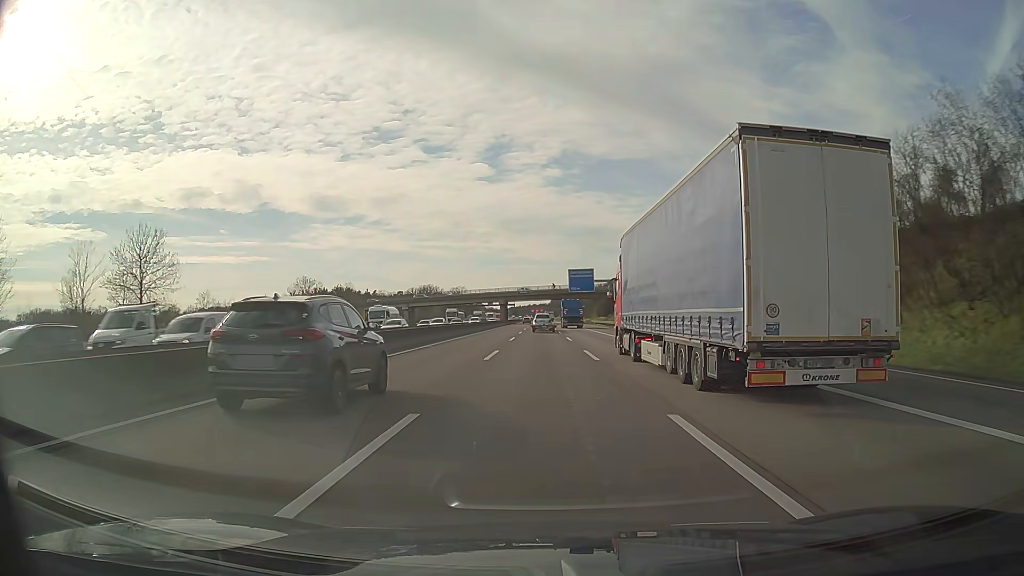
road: motorway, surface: asphalt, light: Day
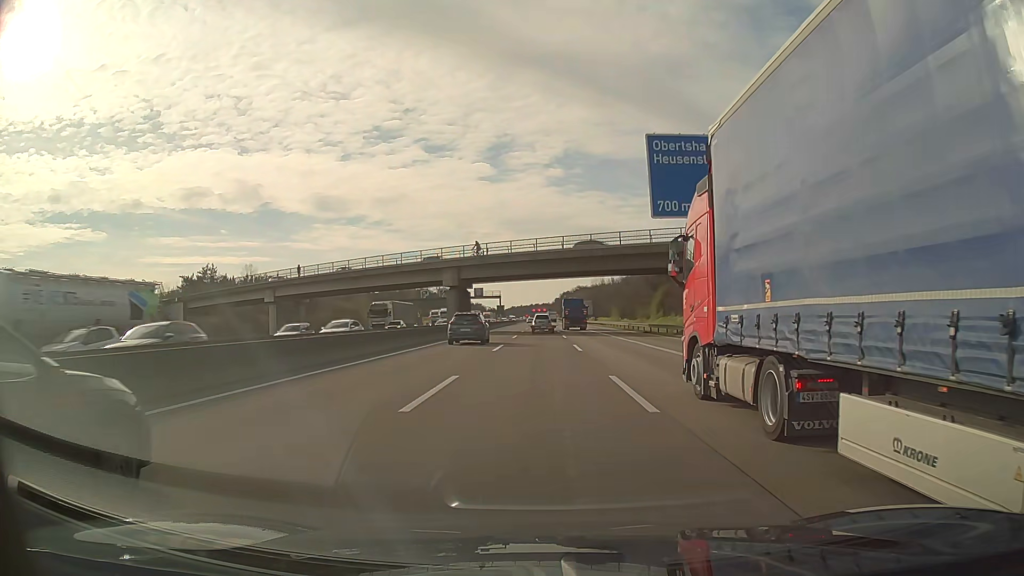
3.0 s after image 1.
(0.0, +84.0) m; 0°
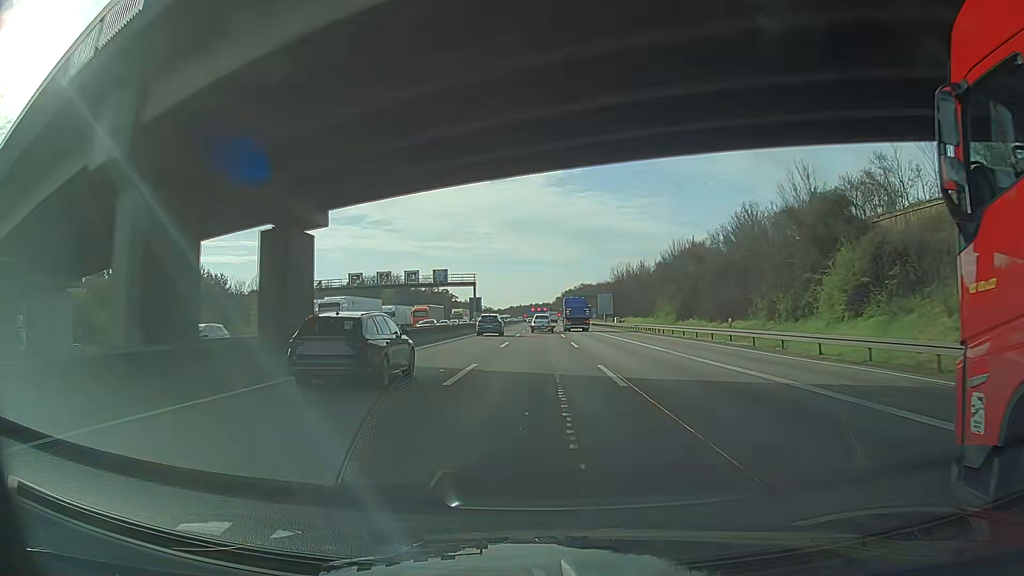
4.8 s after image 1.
(-0.3, +50.3) m; 0°
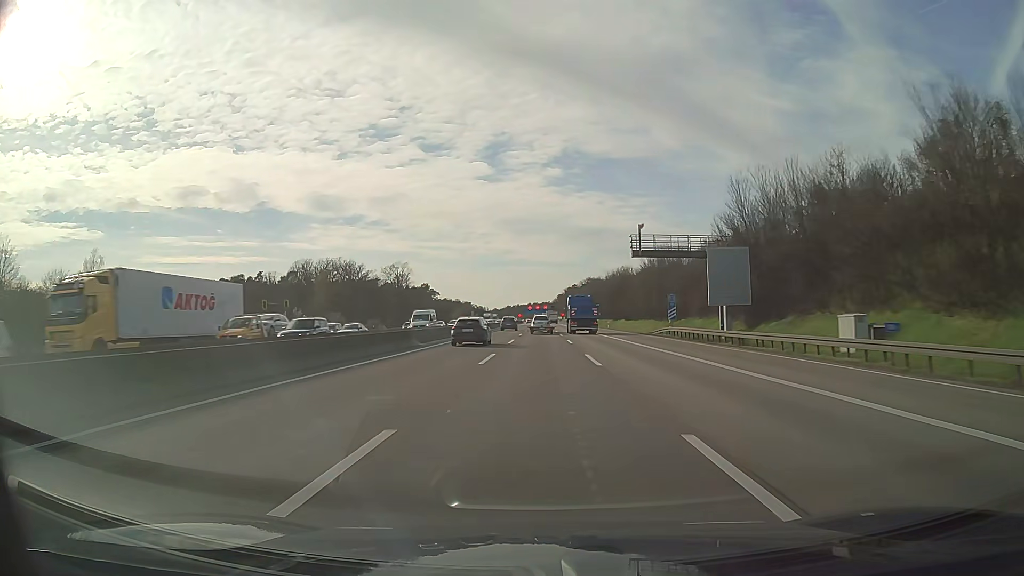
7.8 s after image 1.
(+0.2, +83.5) m; 0°
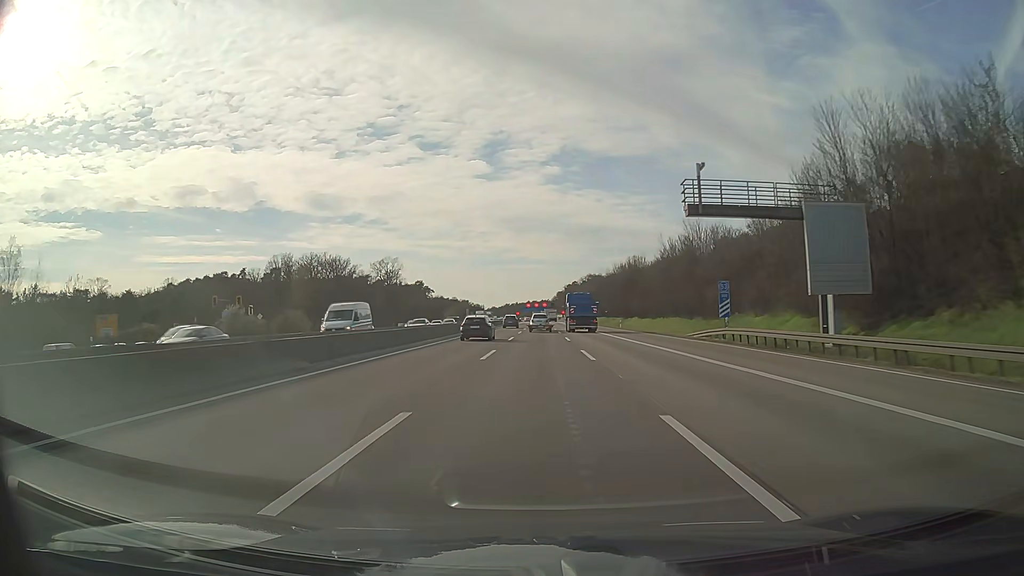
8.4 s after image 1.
(0.0, +16.7) m; 0°
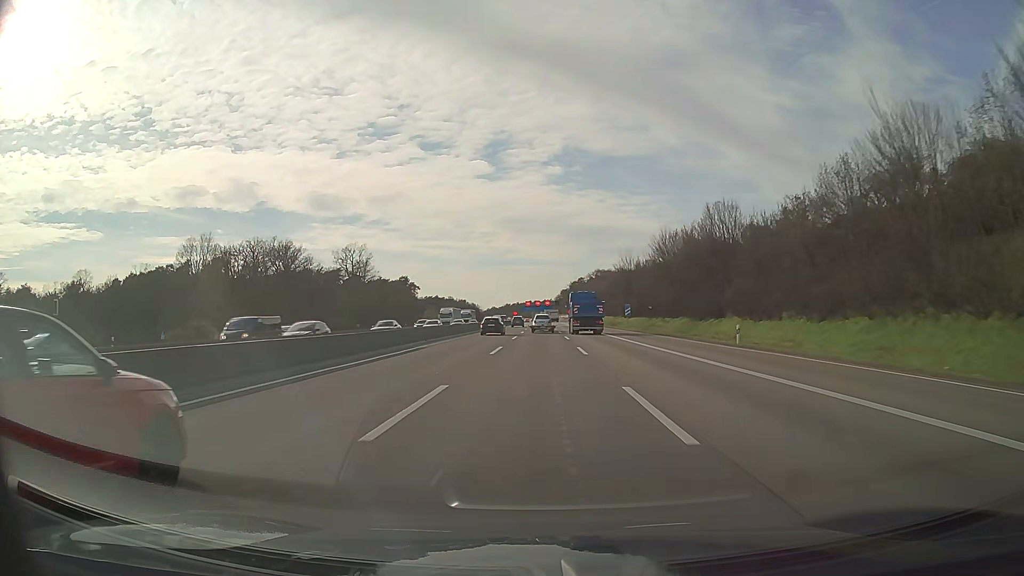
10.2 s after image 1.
(-0.2, +50.2) m; 0°
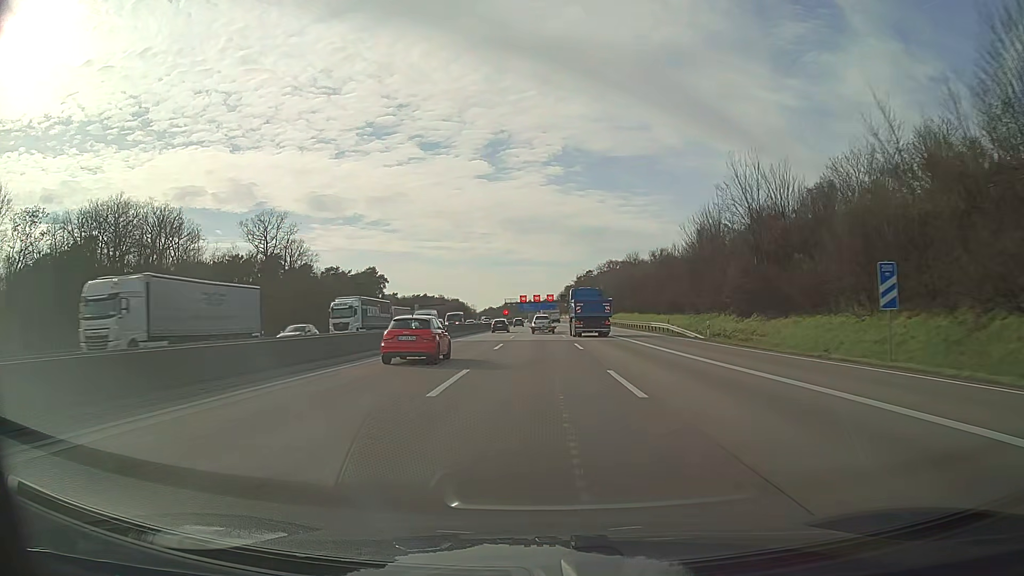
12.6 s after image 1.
(0.0, +68.0) m; 0°
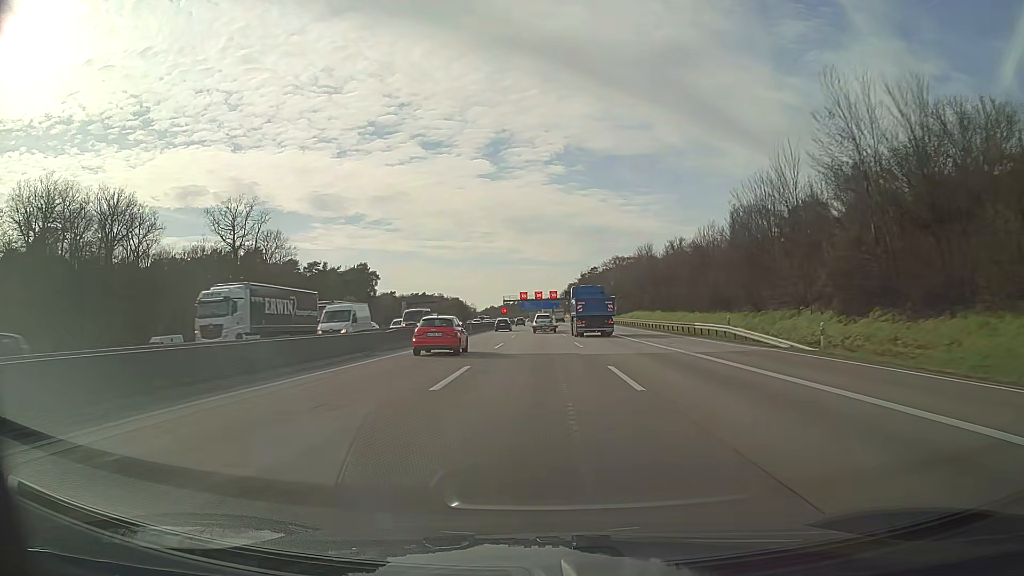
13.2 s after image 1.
(0.0, +17.3) m; 0°
(0, +10) (0, +20) (0, +30) (0, +40) (0, +50) (0, +60) (-1, +70) (-1, +80) (-1, +90) (-1, +100) m
